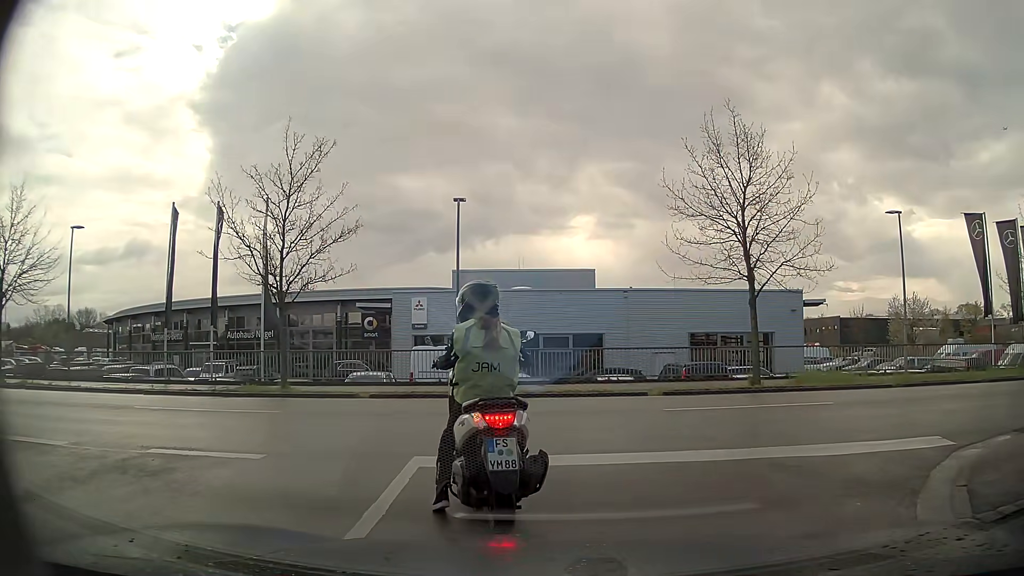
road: residential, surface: asphalt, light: Day
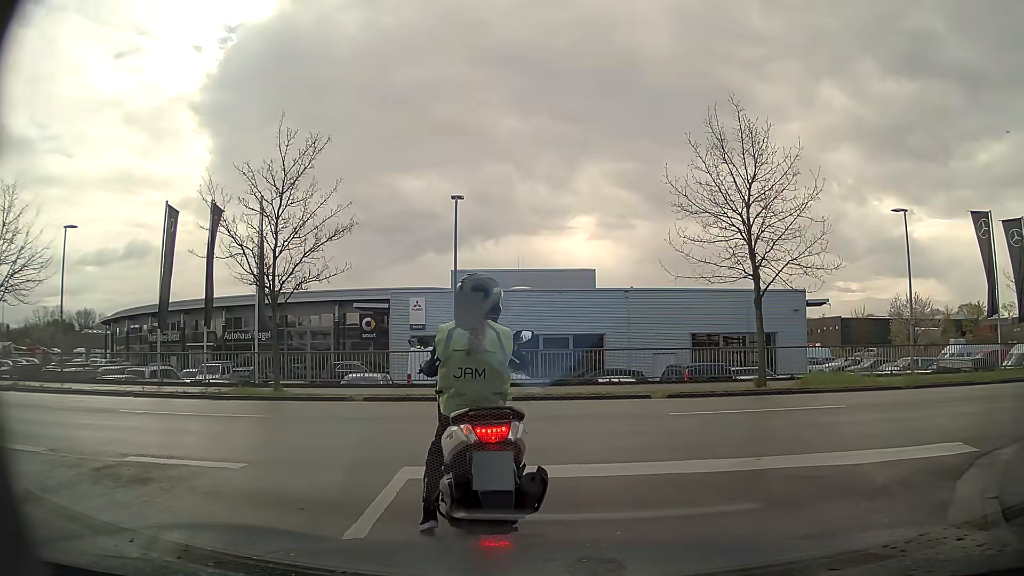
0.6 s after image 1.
(0.0, +0.4) m; 0°
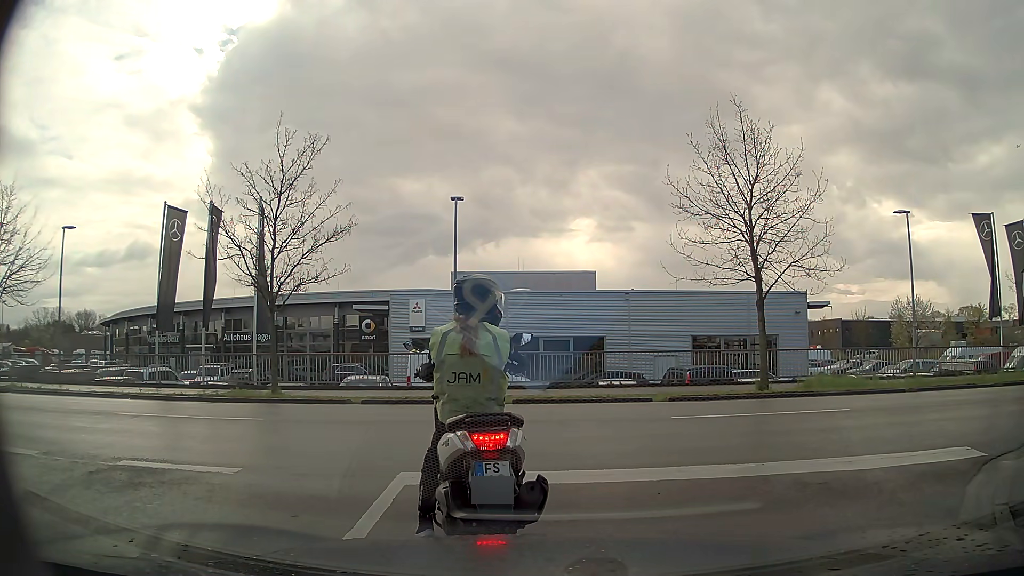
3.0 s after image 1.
(0.0, +0.2) m; 0°
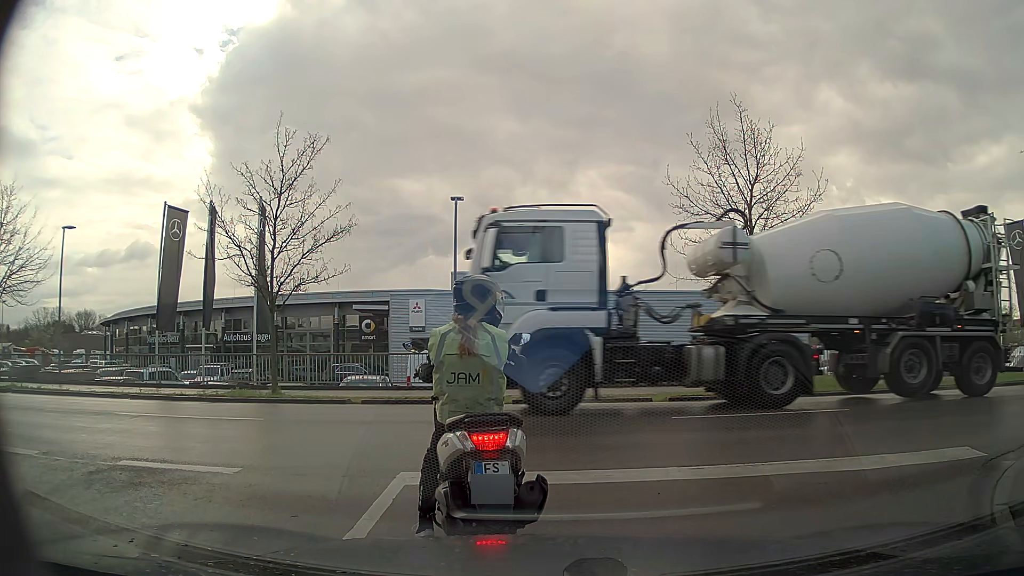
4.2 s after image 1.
(0.0, 0.0) m; 0°
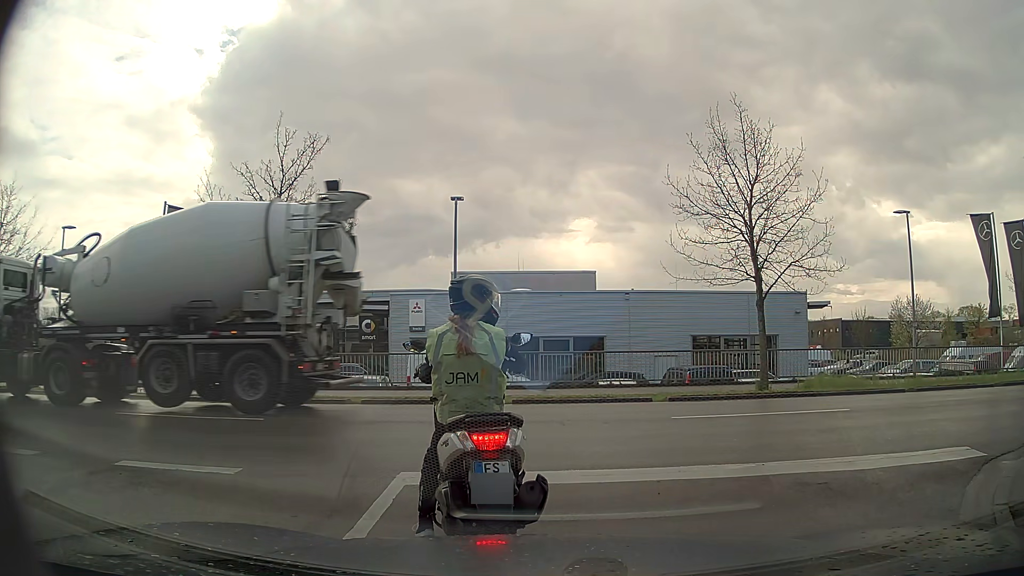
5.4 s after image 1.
(0.0, 0.0) m; 0°
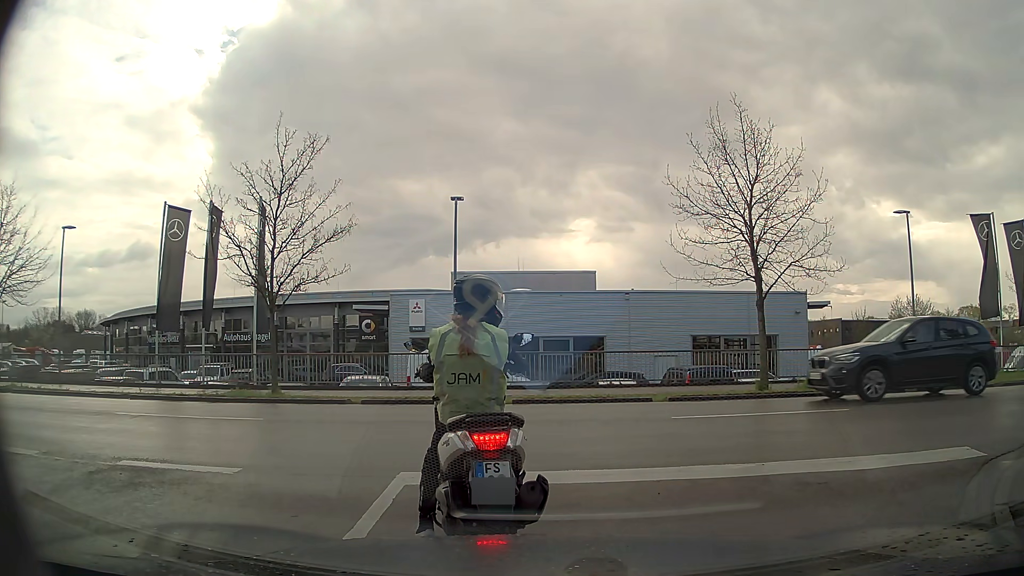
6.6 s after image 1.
(0.0, 0.0) m; 0°
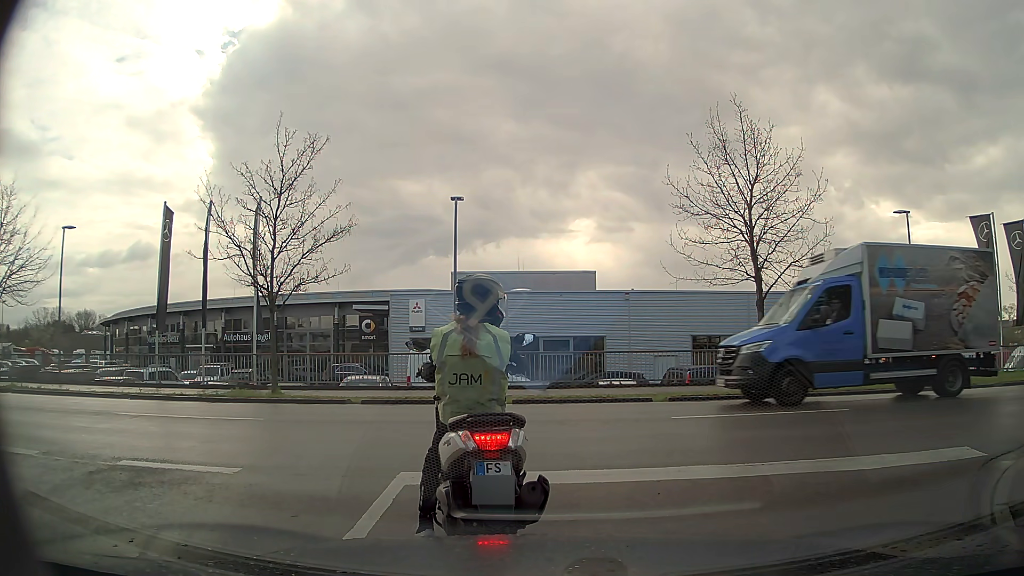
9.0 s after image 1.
(0.0, 0.0) m; 0°
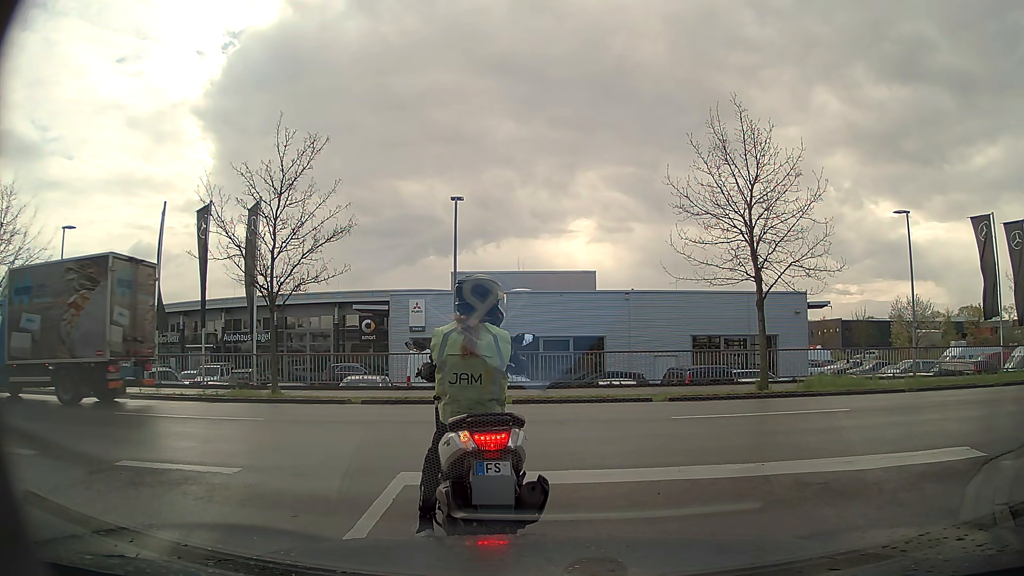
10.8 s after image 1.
(0.0, 0.0) m; 0°
